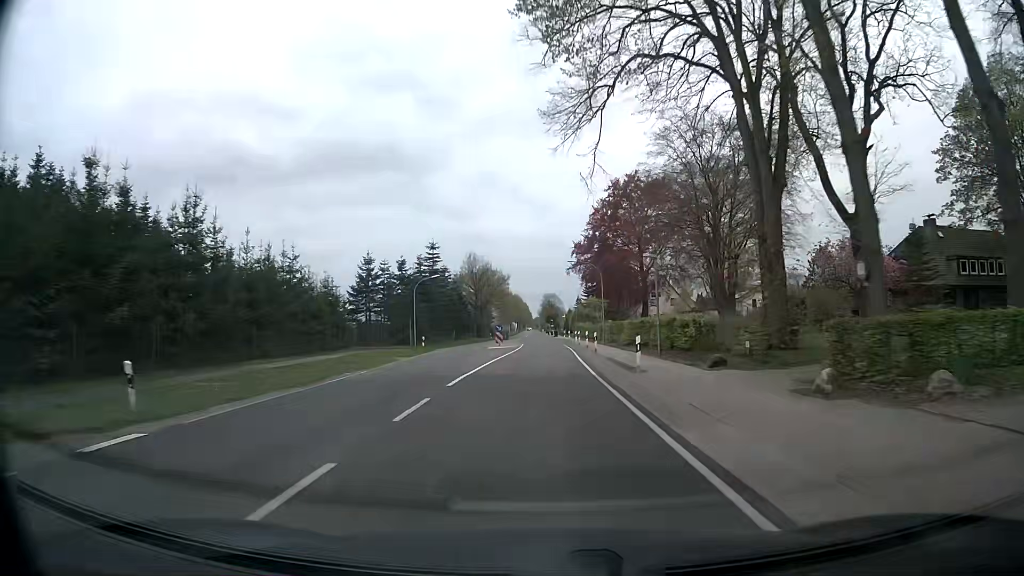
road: secondary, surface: asphalt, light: Day
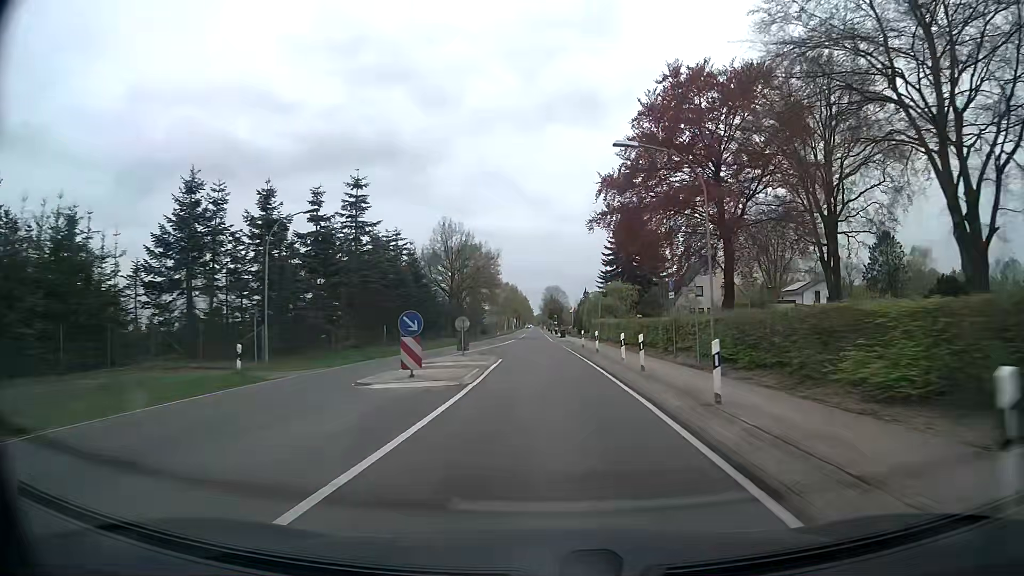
(+0.3, +32.6) m; 0°
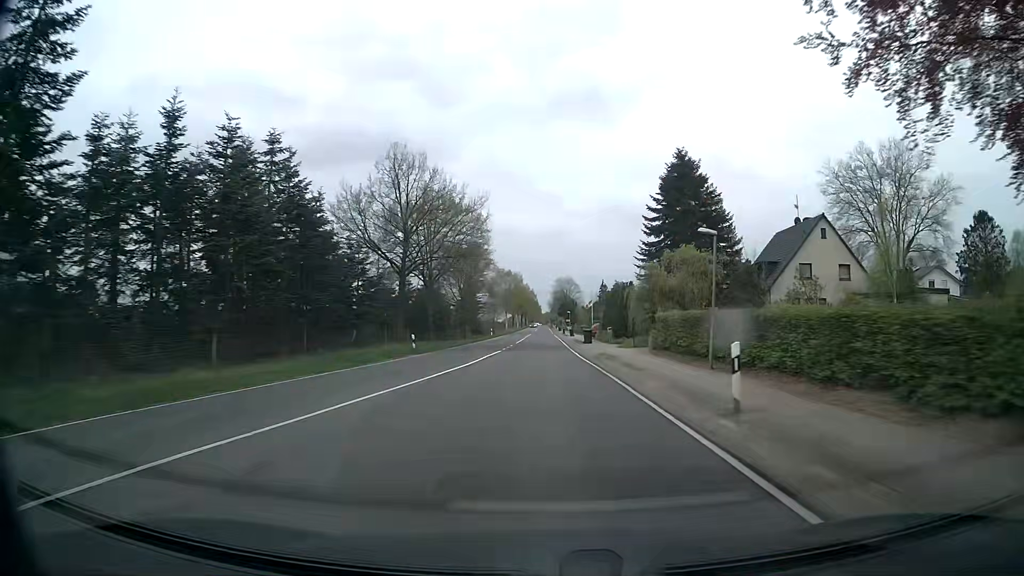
(-0.3, +32.6) m; -1°
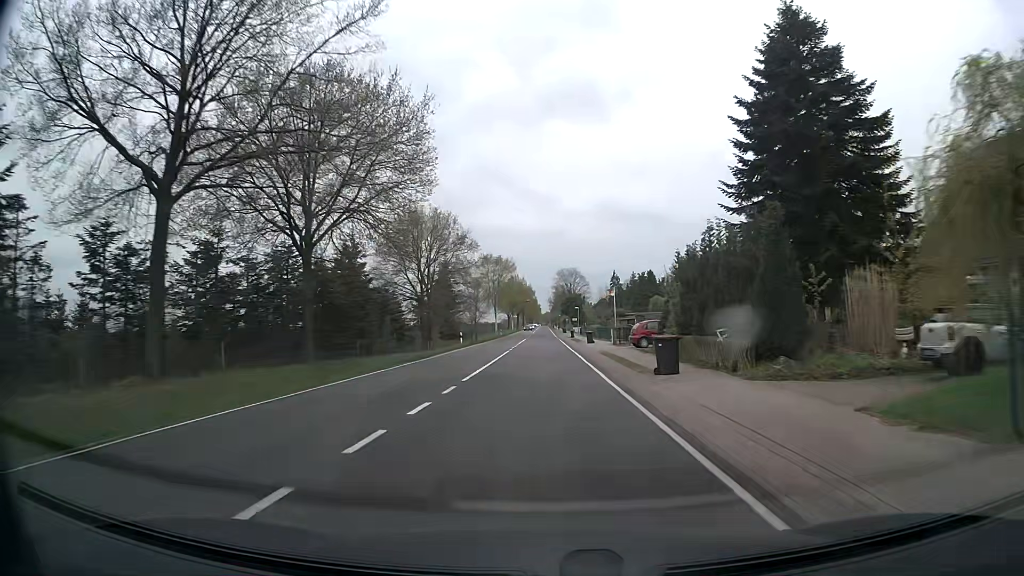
(+0.3, +32.4) m; 0°
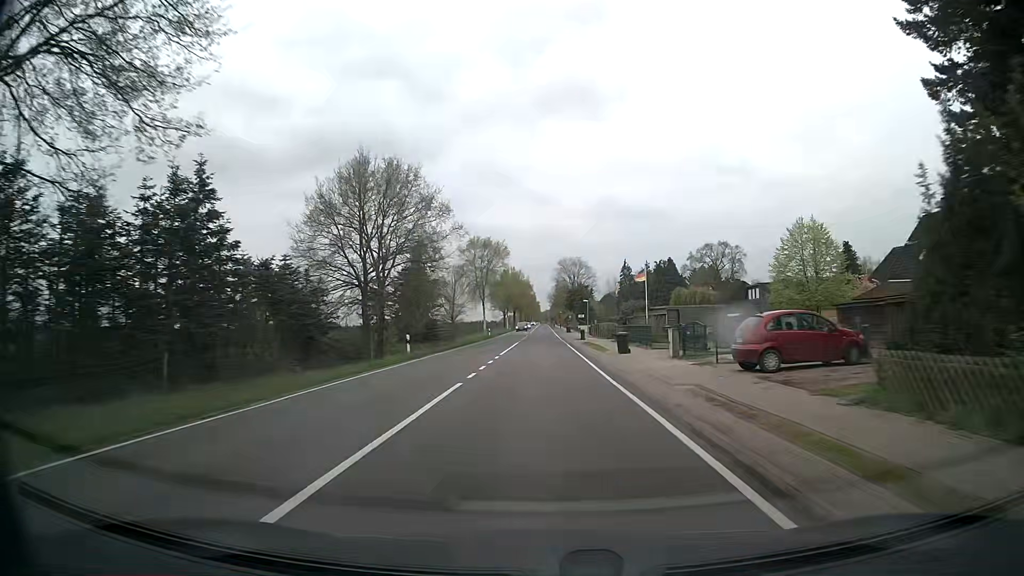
(0.0, +21.6) m; 0°
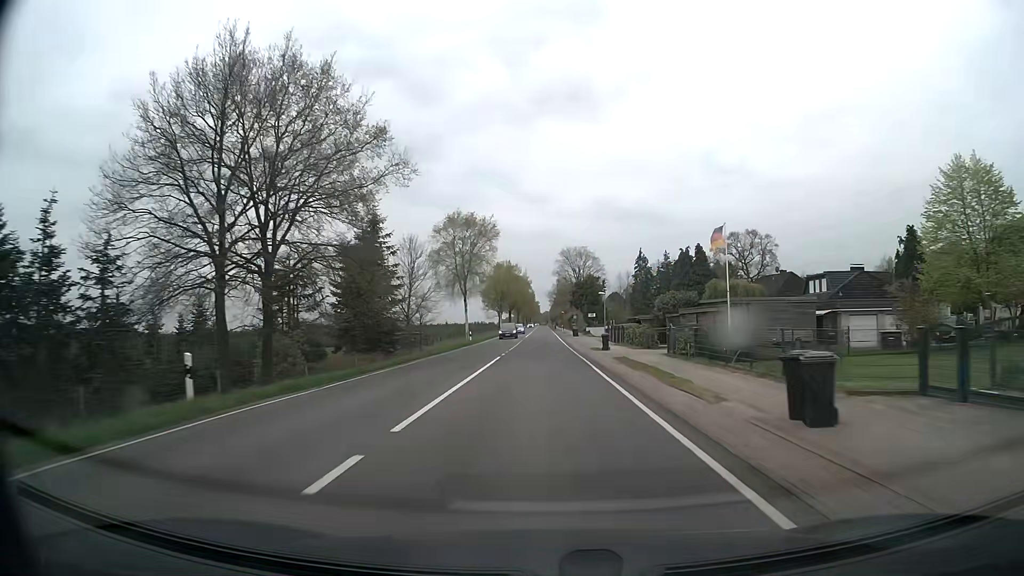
(+0.1, +21.6) m; 0°
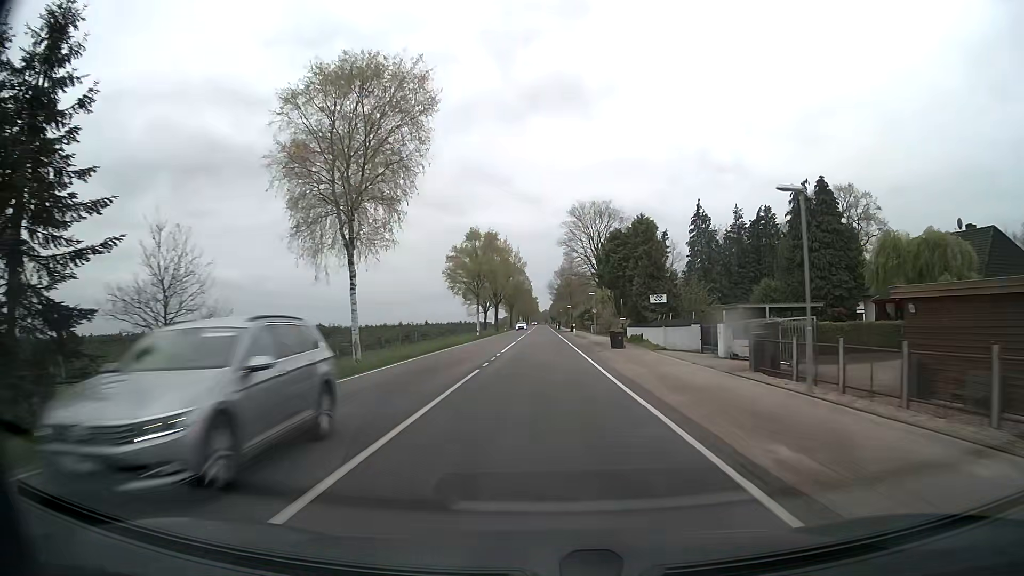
(+0.2, +43.1) m; 0°
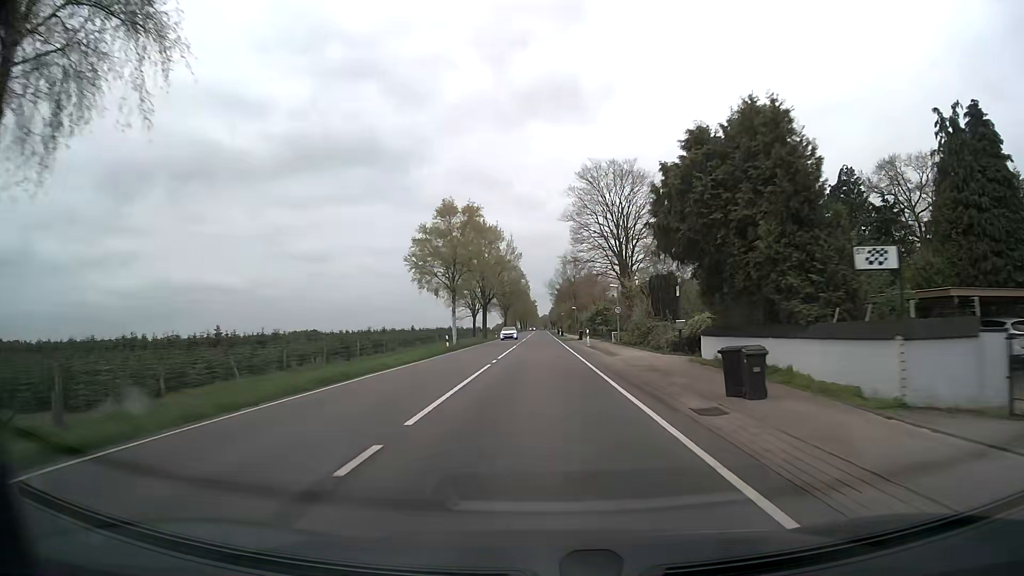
(0.0, +21.5) m; 0°
(0, +10) (0, +20) (0, +30) (0, +40) (0, +50) (0, +60) (0, +70) (0, +80) (0, +90) (0, +100) m
